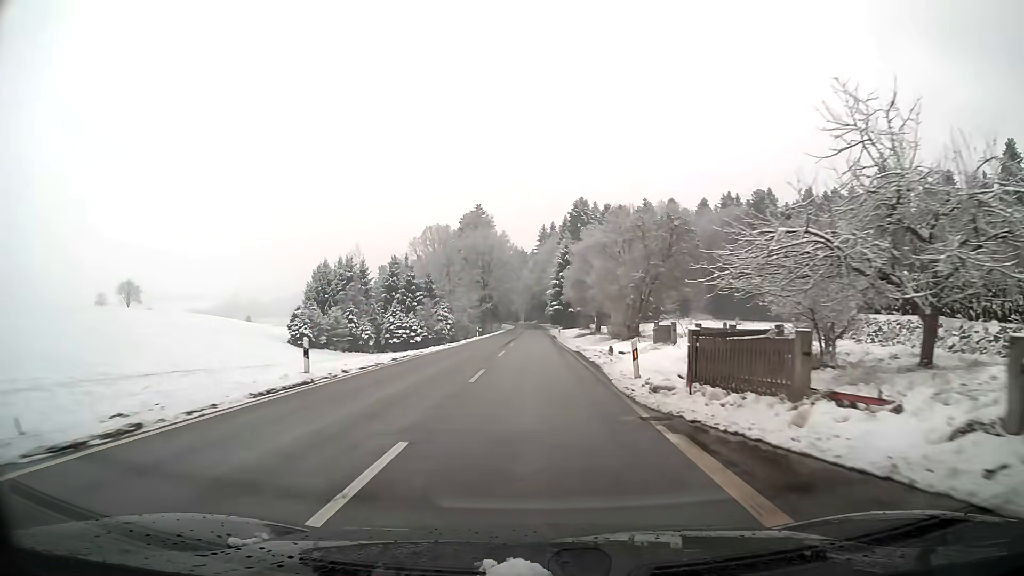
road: tertiary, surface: asphalt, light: Day
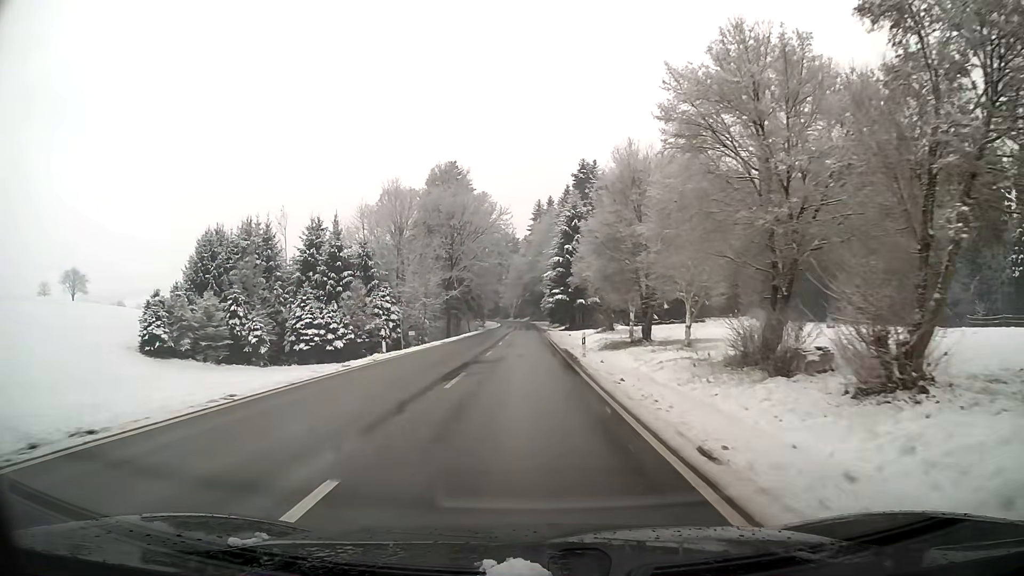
(+0.1, +37.8) m; 0°
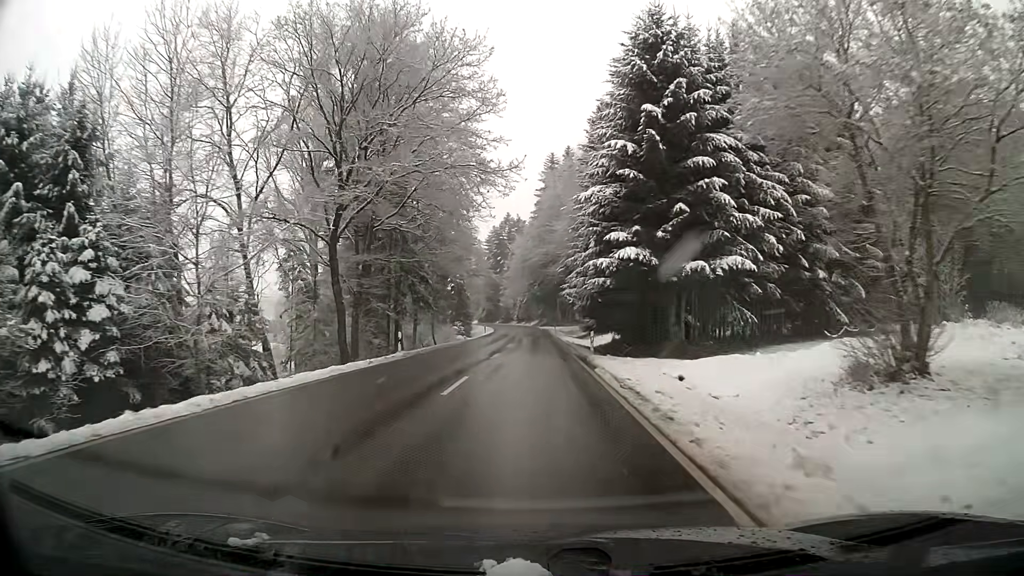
(-0.3, +49.3) m; -1°
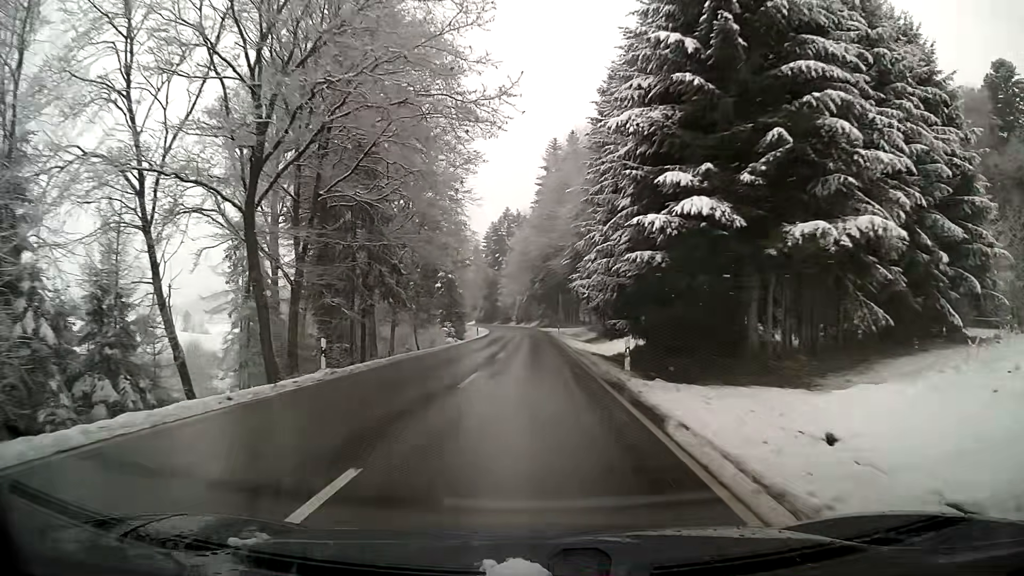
(0.0, +10.2) m; 0°
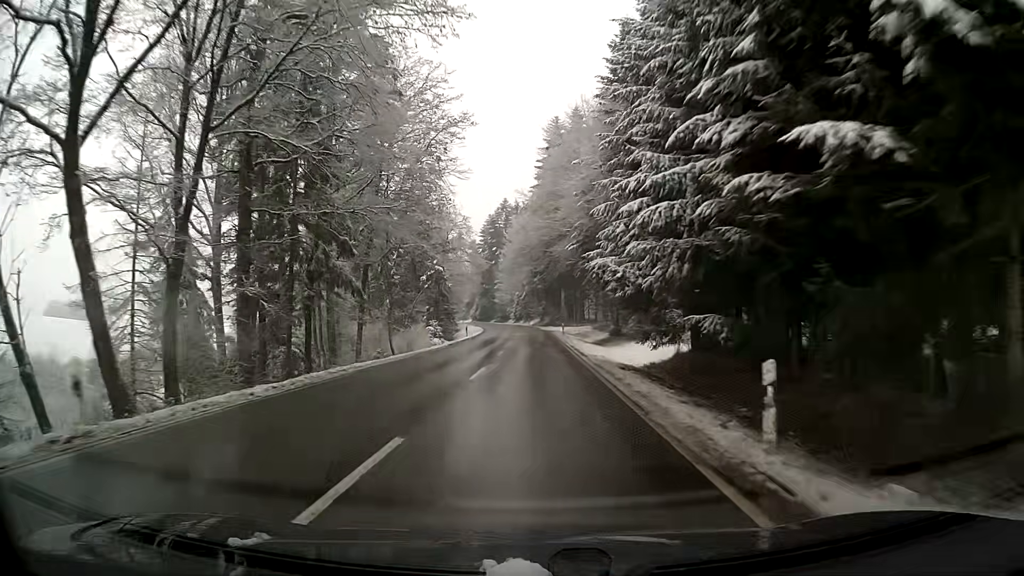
(0.0, +10.3) m; 0°
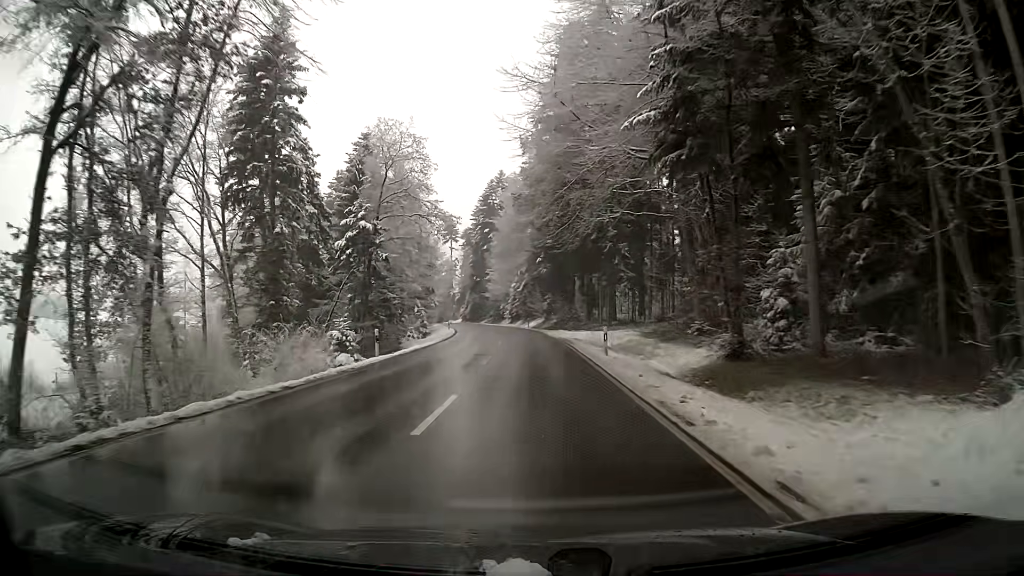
(+0.1, +31.8) m; 0°
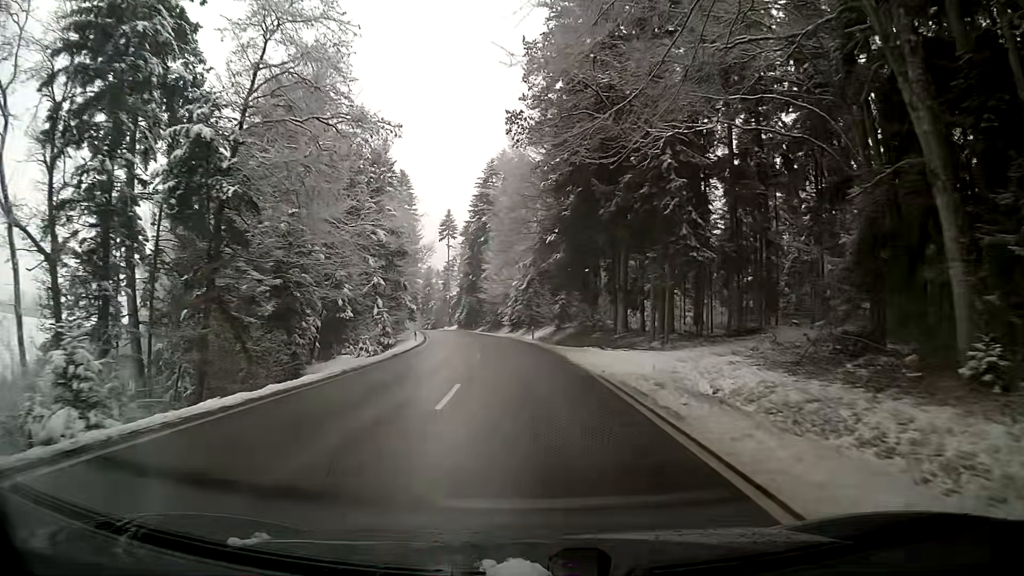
(-0.1, +21.5) m; -1°
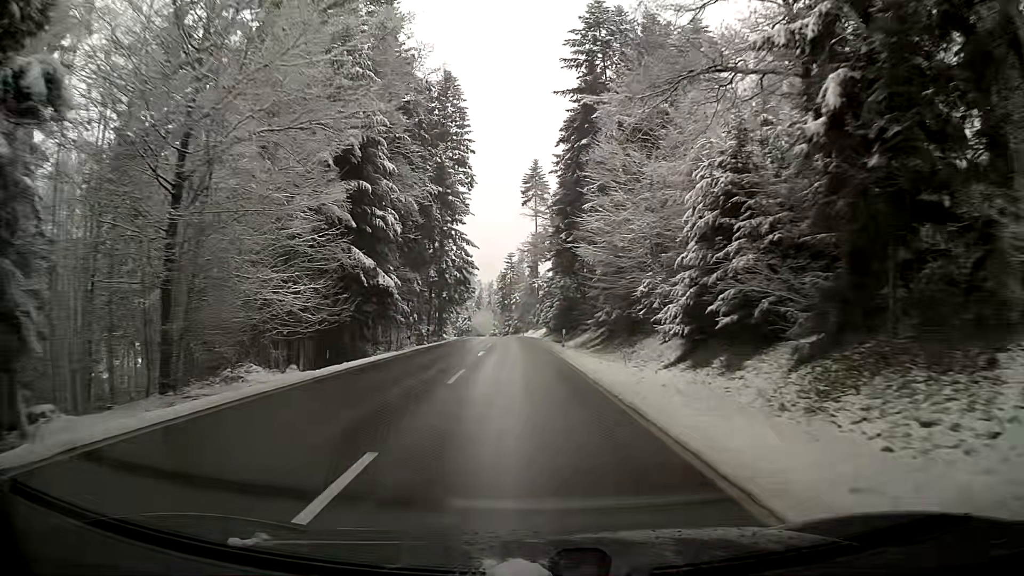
(-4.6, +55.5) m; -9°
